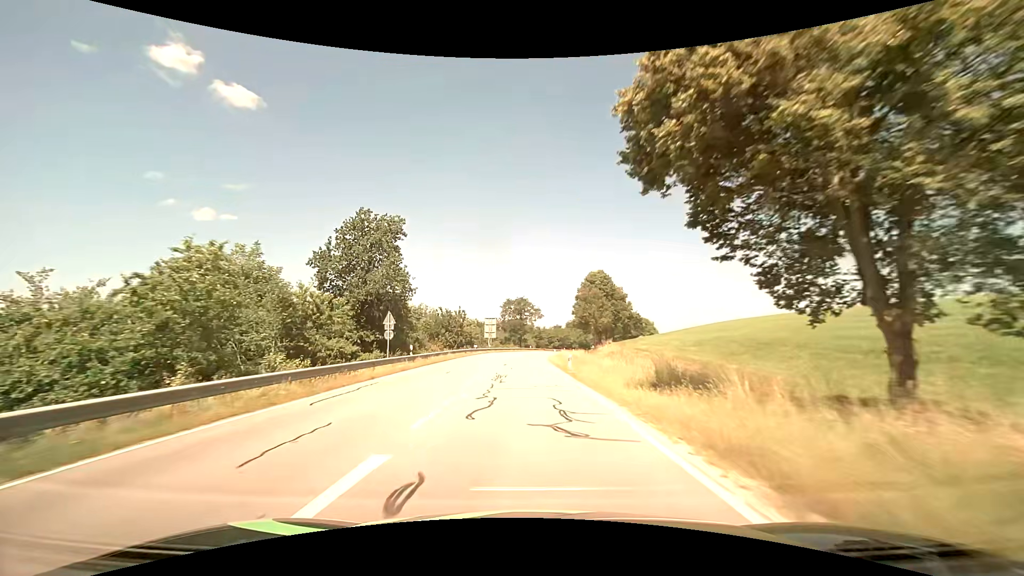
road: secondary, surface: asphalt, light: Day
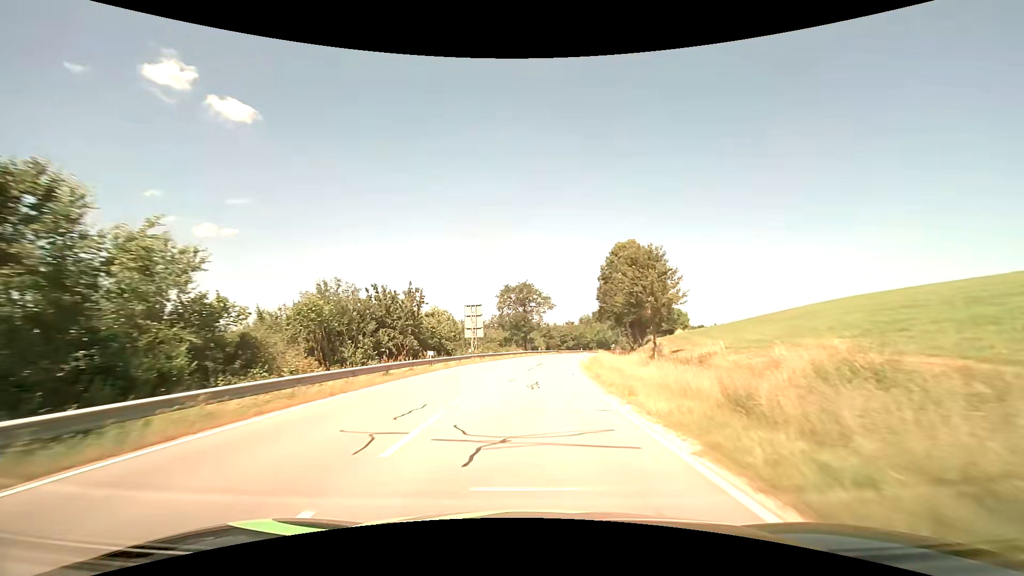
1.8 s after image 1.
(-0.6, +31.9) m; -1°
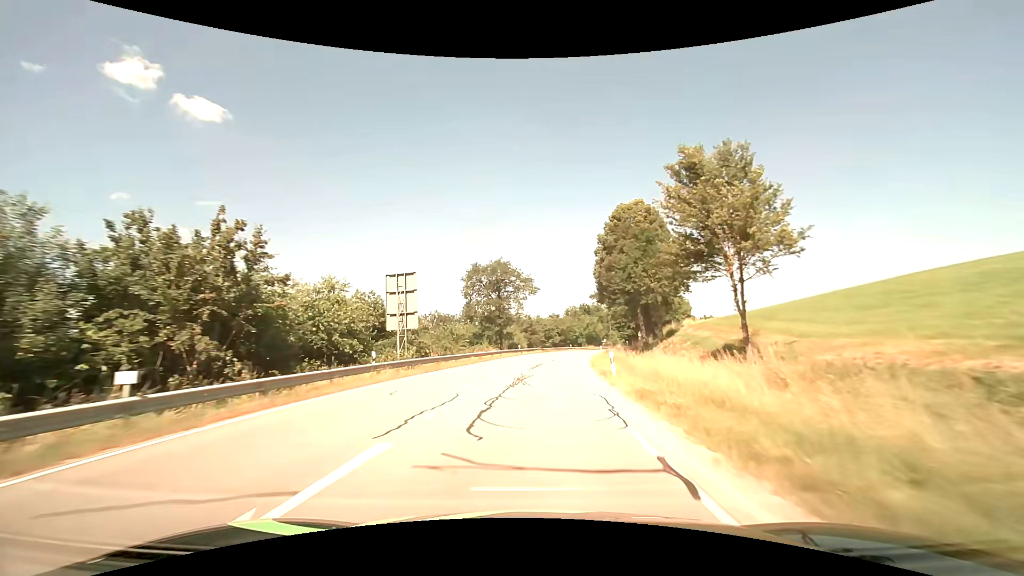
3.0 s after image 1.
(+0.5, +21.4) m; +2°
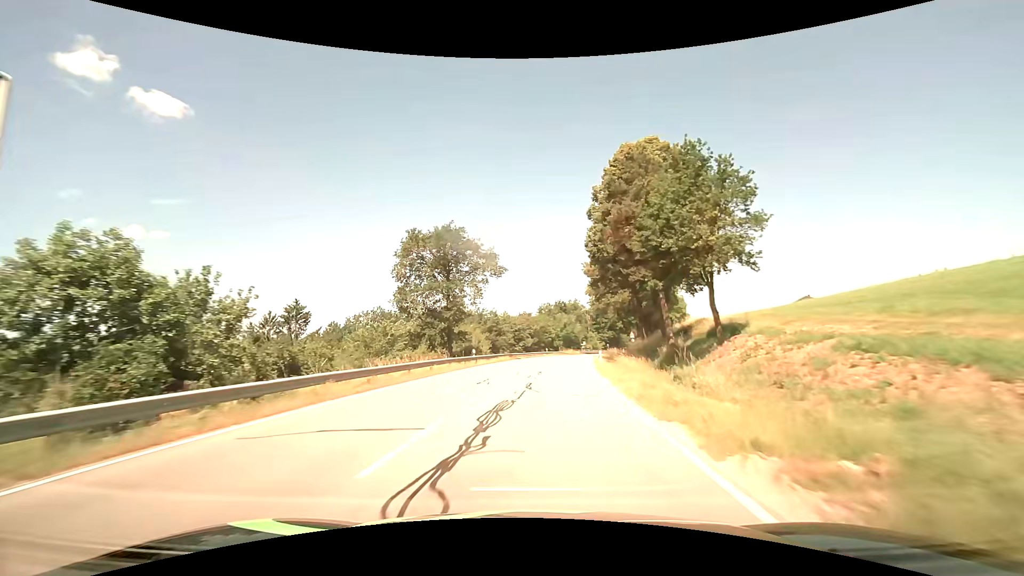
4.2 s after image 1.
(+0.6, +21.4) m; +3°
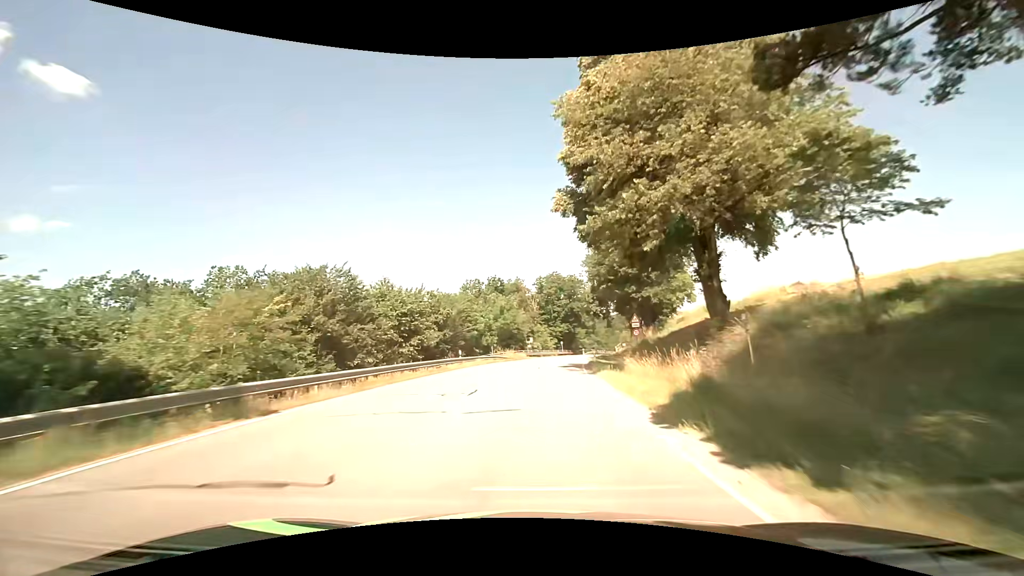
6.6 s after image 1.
(+2.9, +42.8) m; +7°
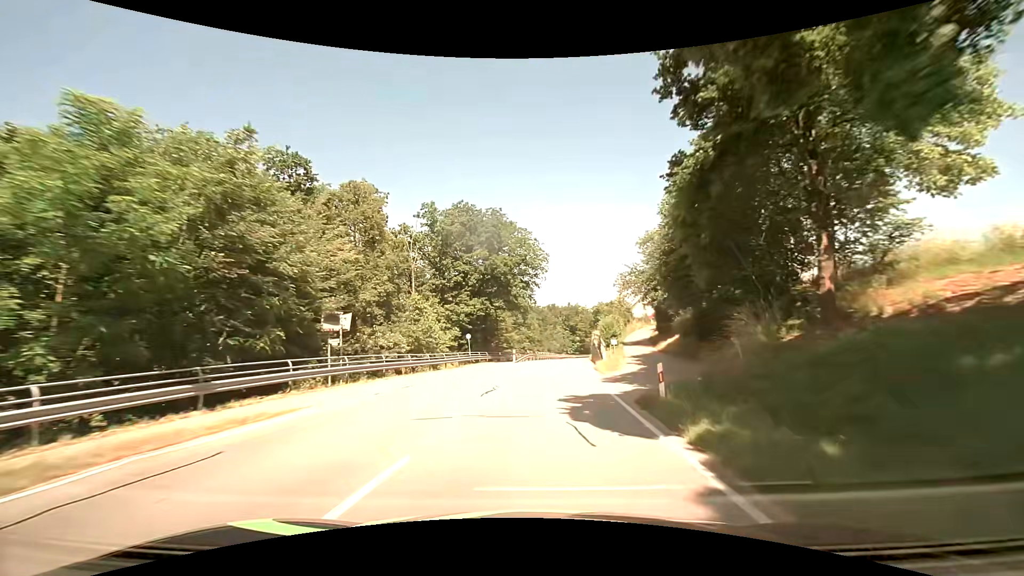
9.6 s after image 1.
(+4.3, +53.6) m; +9°
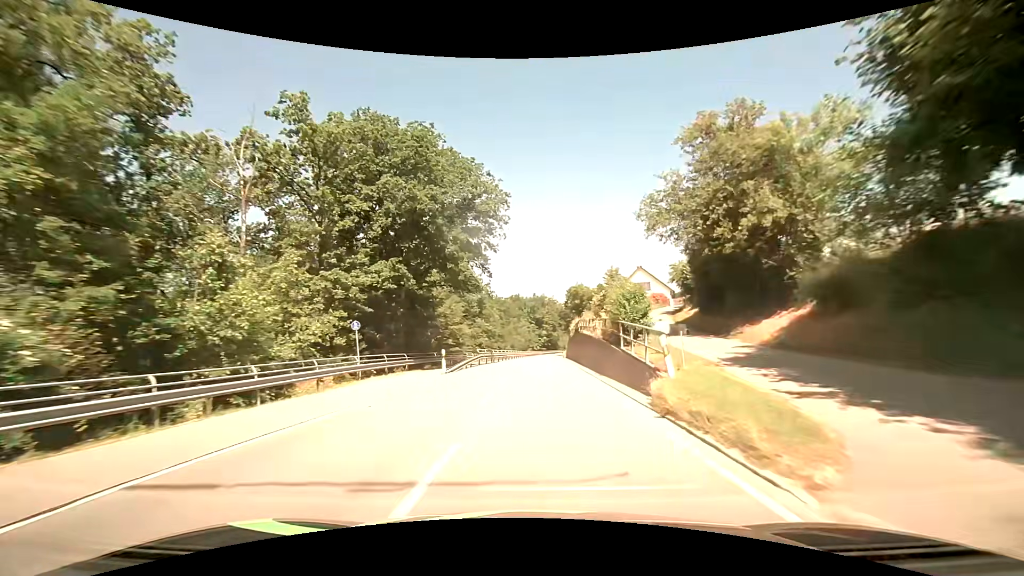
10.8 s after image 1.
(+0.8, +21.8) m; +4°
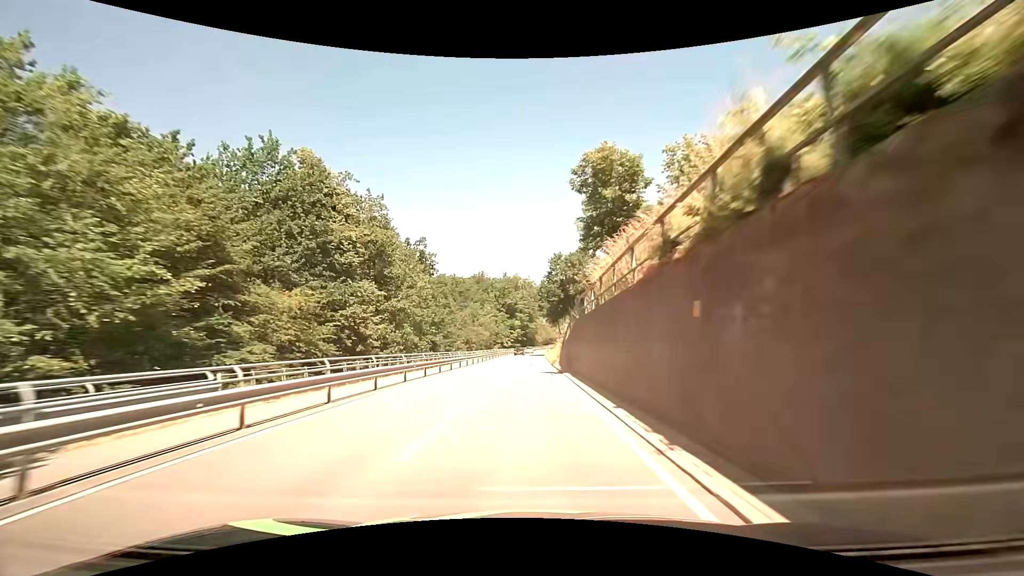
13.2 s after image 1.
(+1.6, +44.5) m; +3°
(0, +10) (0, +20) (0, +30) (0, +40) (0, +50) (0, +60) (0, +70) (0, +80) (0, +90) (+1, +100) m
